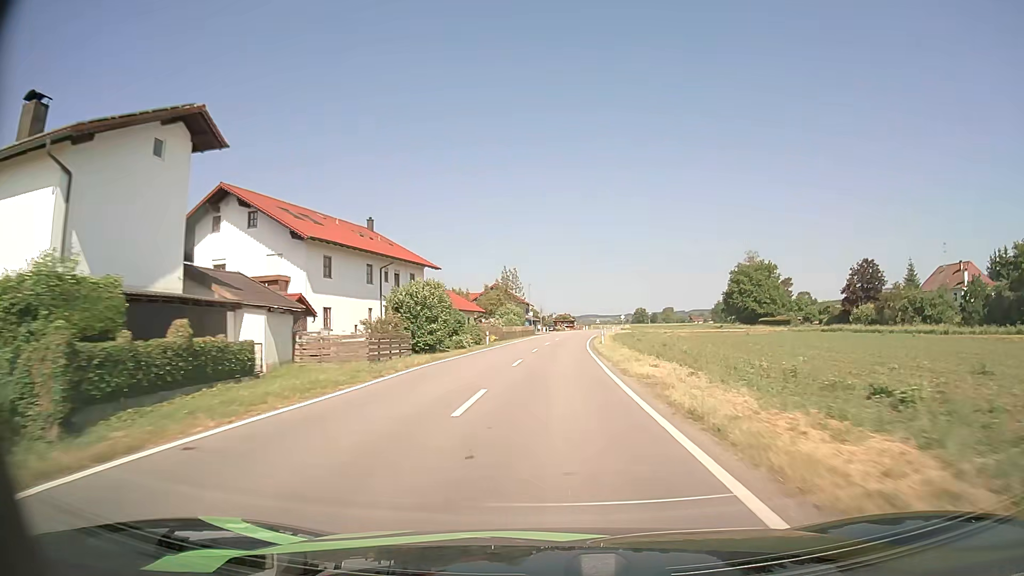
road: tertiary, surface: asphalt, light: Day
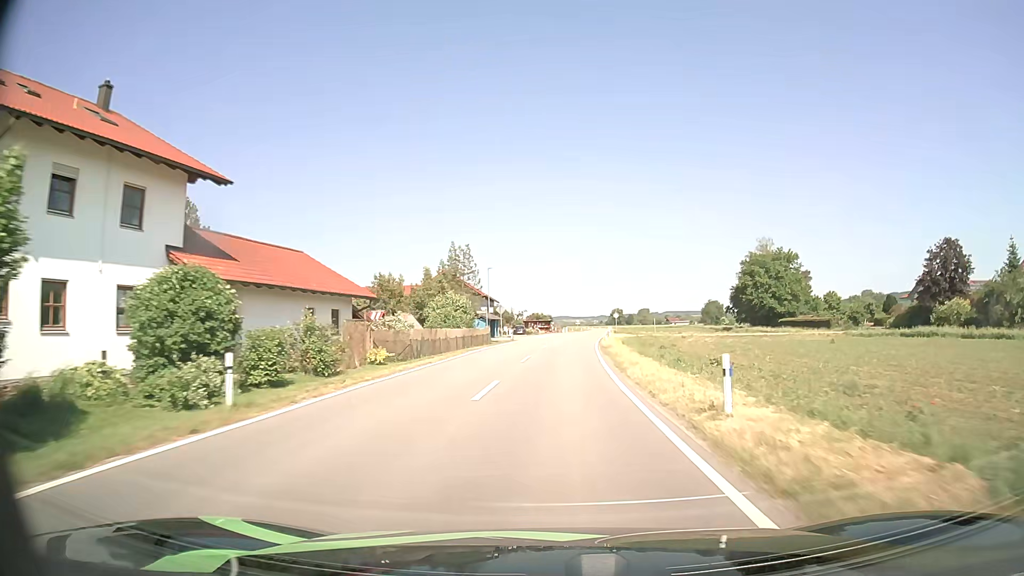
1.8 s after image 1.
(+0.6, +34.0) m; +2°
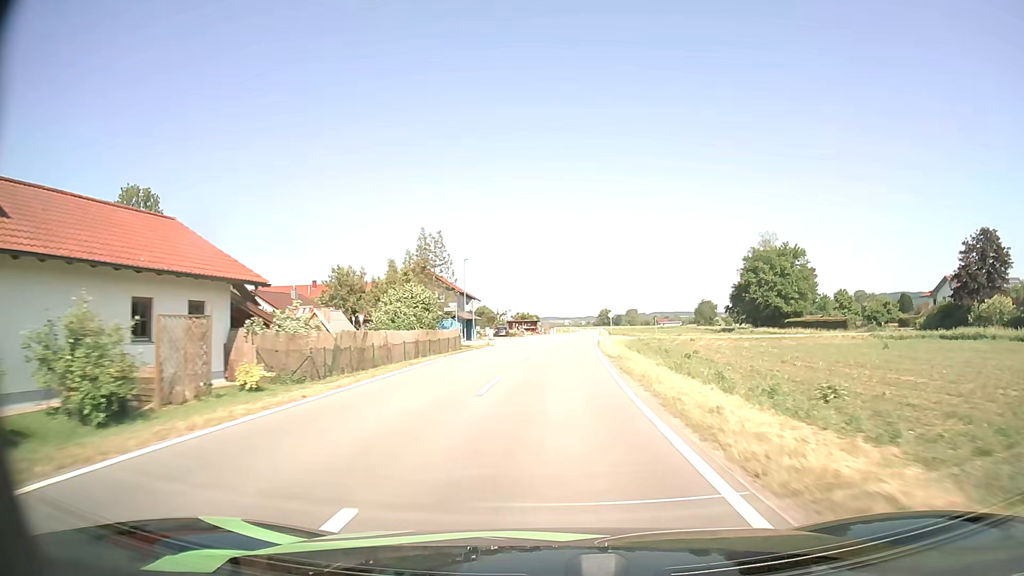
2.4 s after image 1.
(+0.1, +11.4) m; +1°
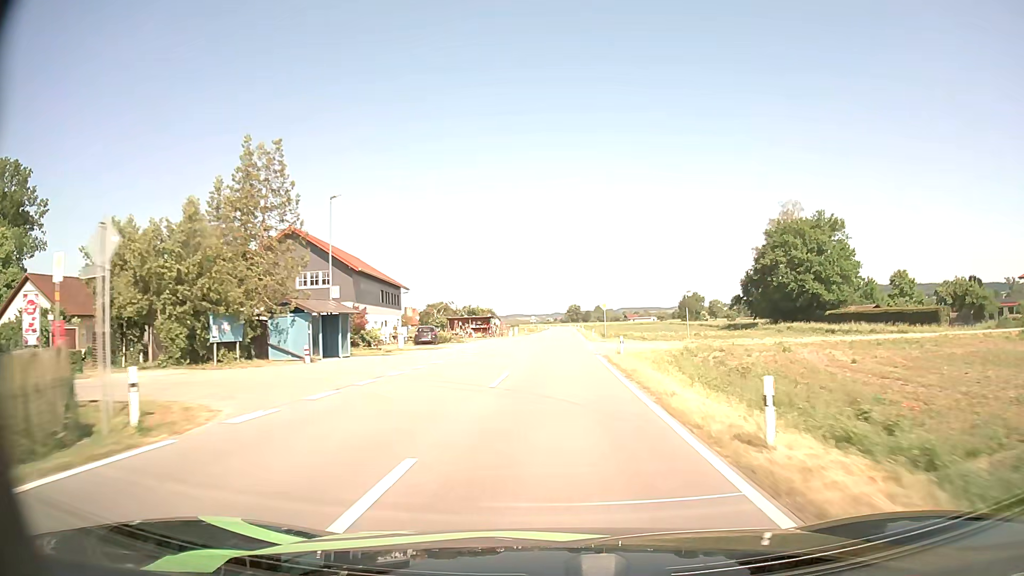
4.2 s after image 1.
(+0.9, +34.2) m; +3°
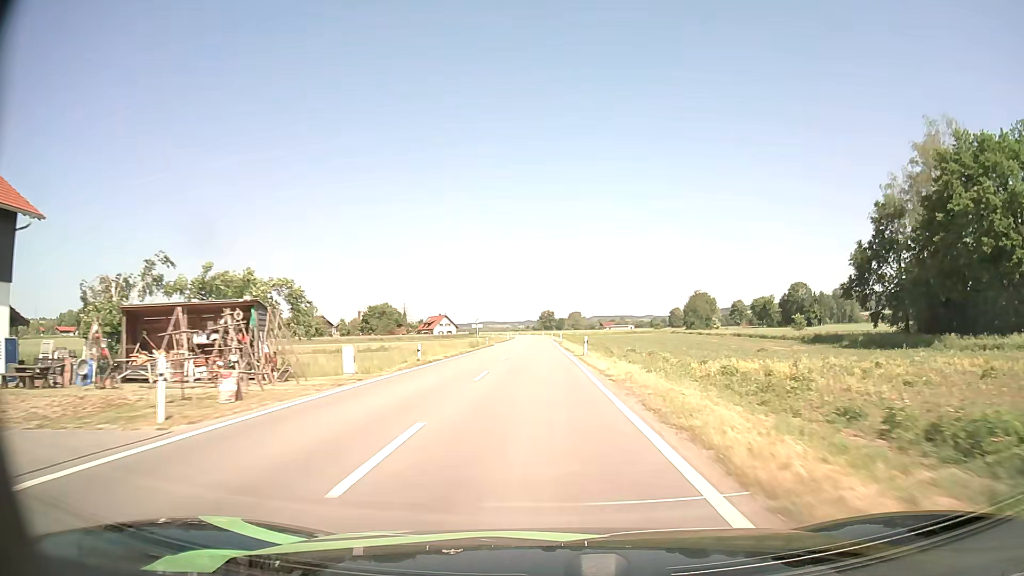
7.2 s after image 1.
(+1.4, +57.5) m; +2°
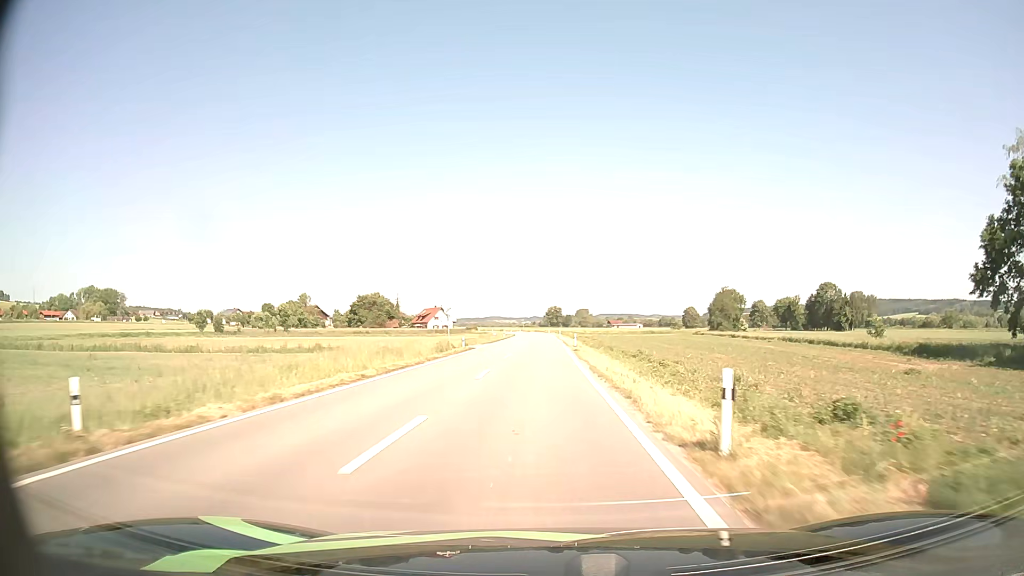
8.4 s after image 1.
(-0.1, +23.3) m; -1°
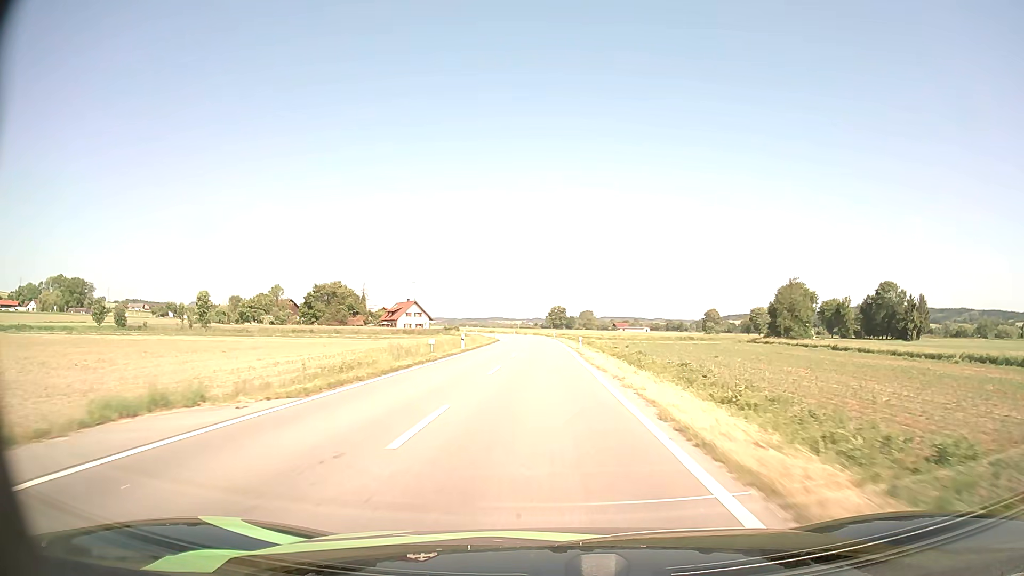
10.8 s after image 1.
(-0.3, +47.1) m; 0°
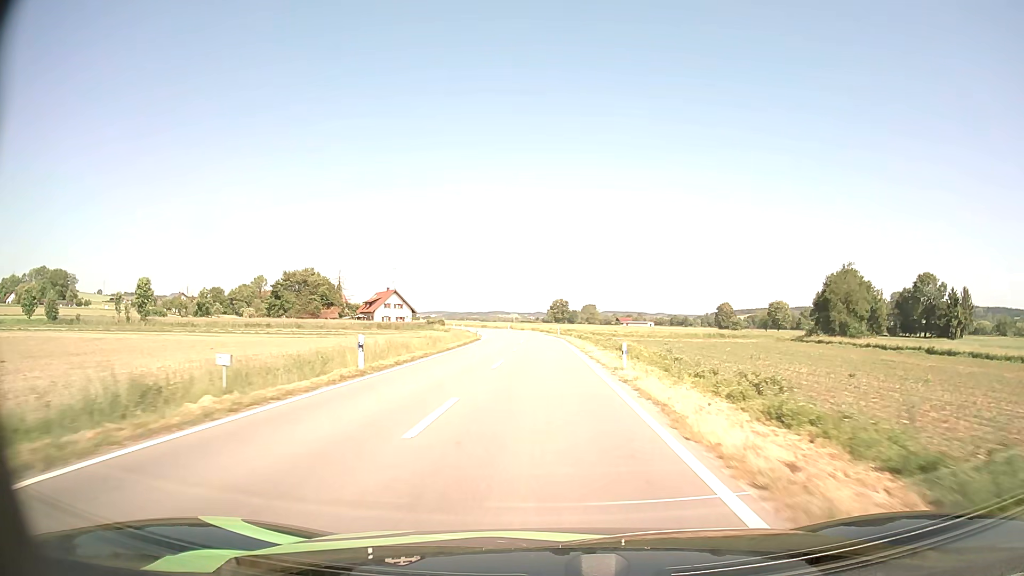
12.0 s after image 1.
(0.0, +23.5) m; 0°
(0, +10) (0, +20) (0, +30) (0, +40) (-1, +50) (-1, +60) (-2, +70) (-3, +80) (-4, +90) (-6, +100) m
